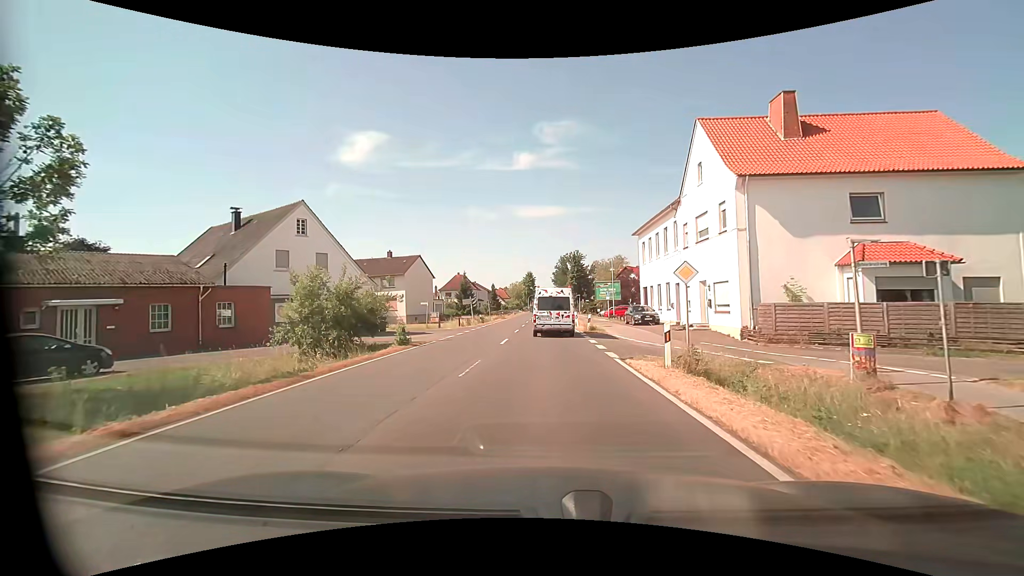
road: primary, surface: asphalt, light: Day
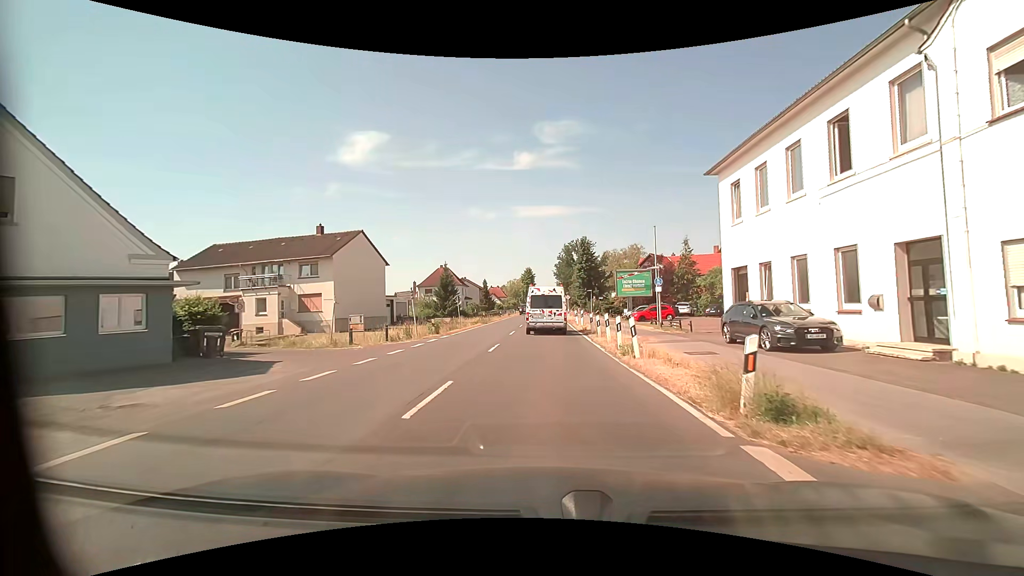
(+0.1, +22.4) m; 0°
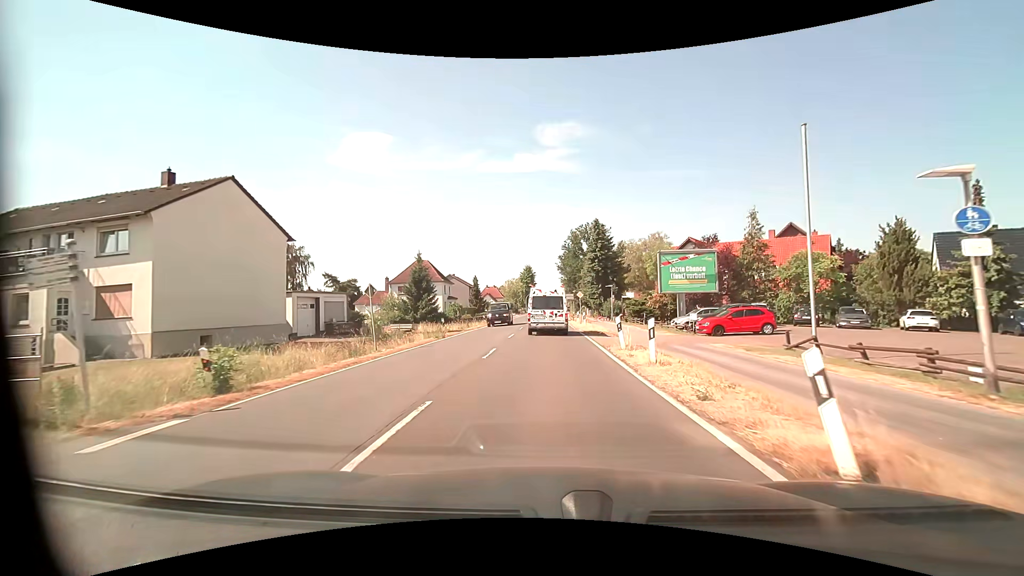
(0.0, +20.3) m; 0°
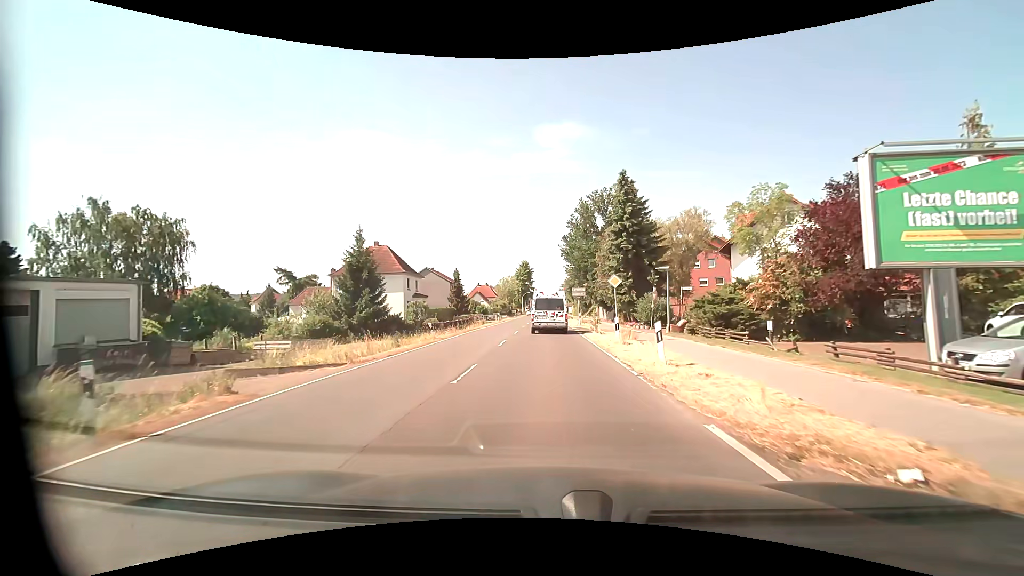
(+0.1, +22.8) m; 0°
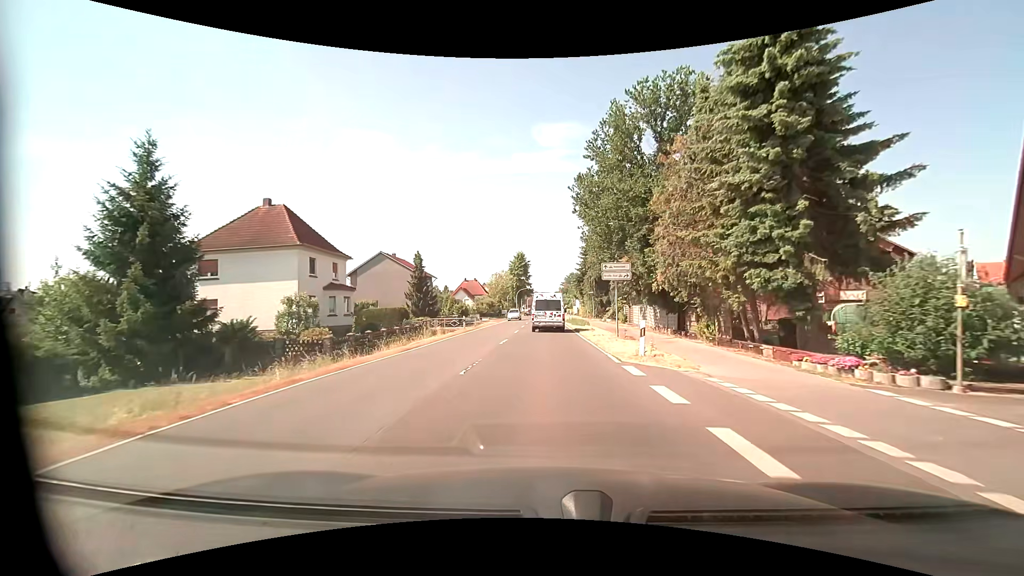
(0.0, +26.5) m; 0°
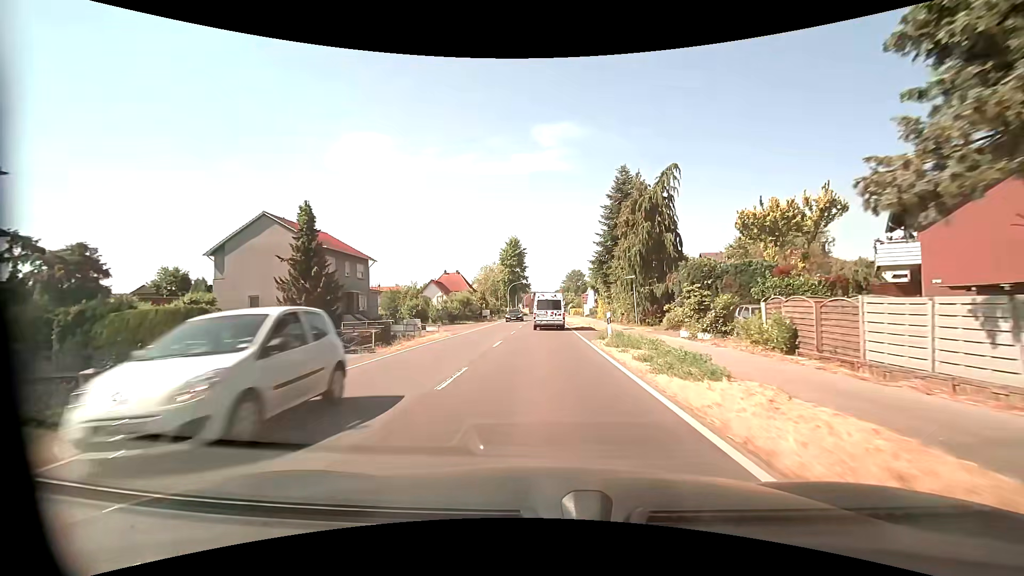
(-0.1, +29.5) m; -1°
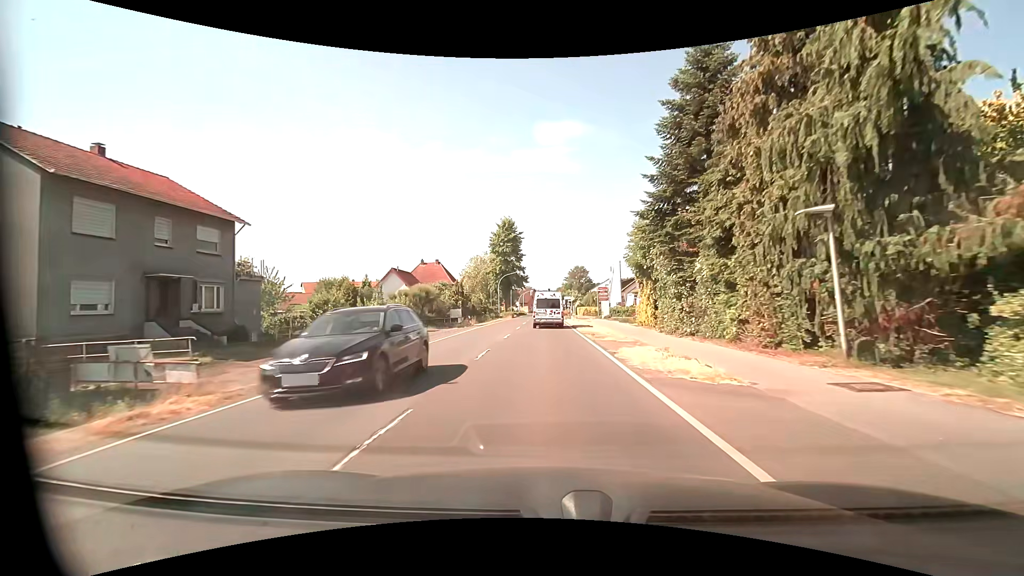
(+0.2, +23.0) m; 0°
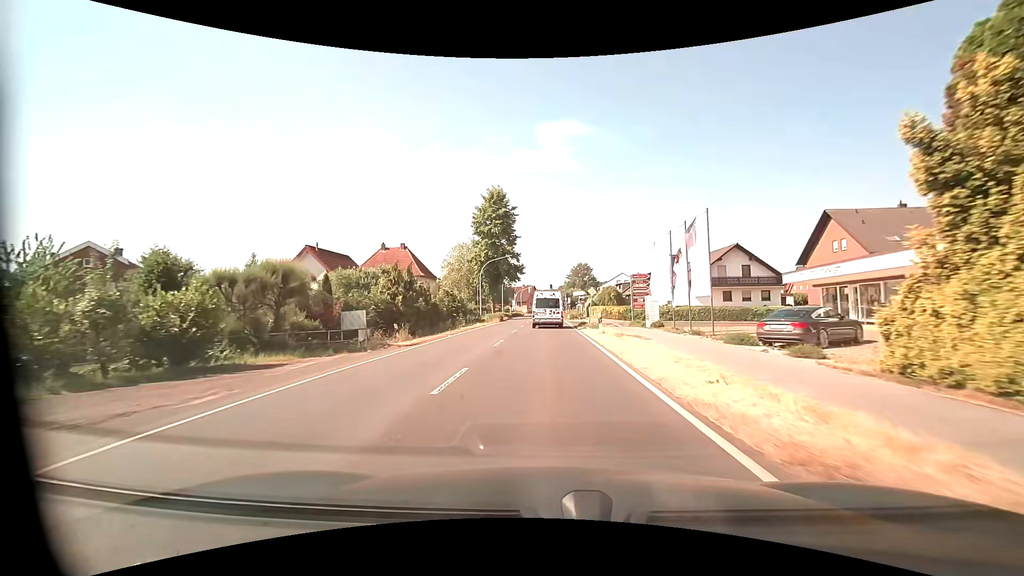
(-0.1, +23.3) m; -1°
(0, +10) (0, +20) (0, +30) (0, +40) (0, +50) (0, +60) (0, +70) (+1, +80) (+1, +90) (+1, +100) m
